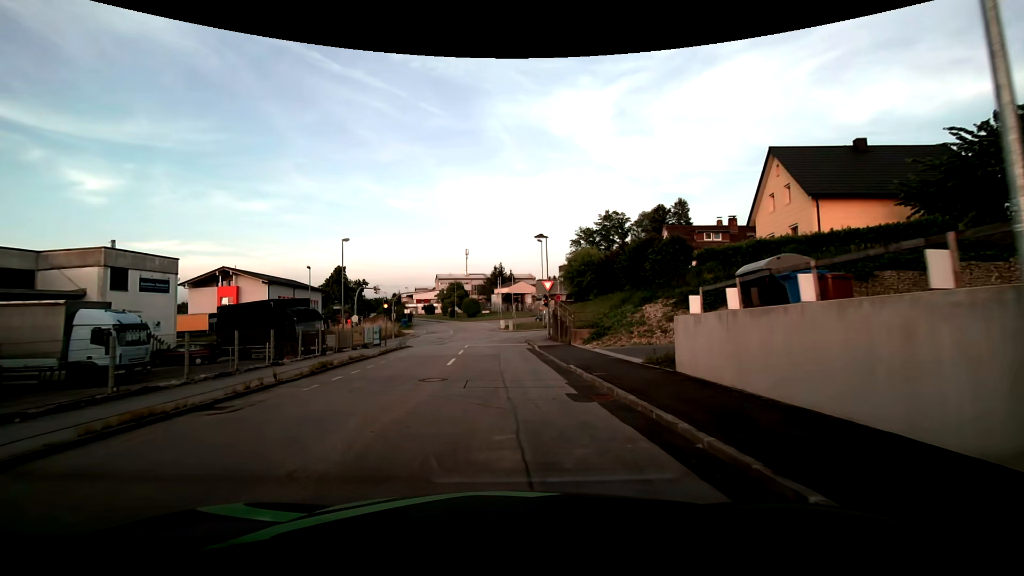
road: residential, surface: asphalt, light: Day
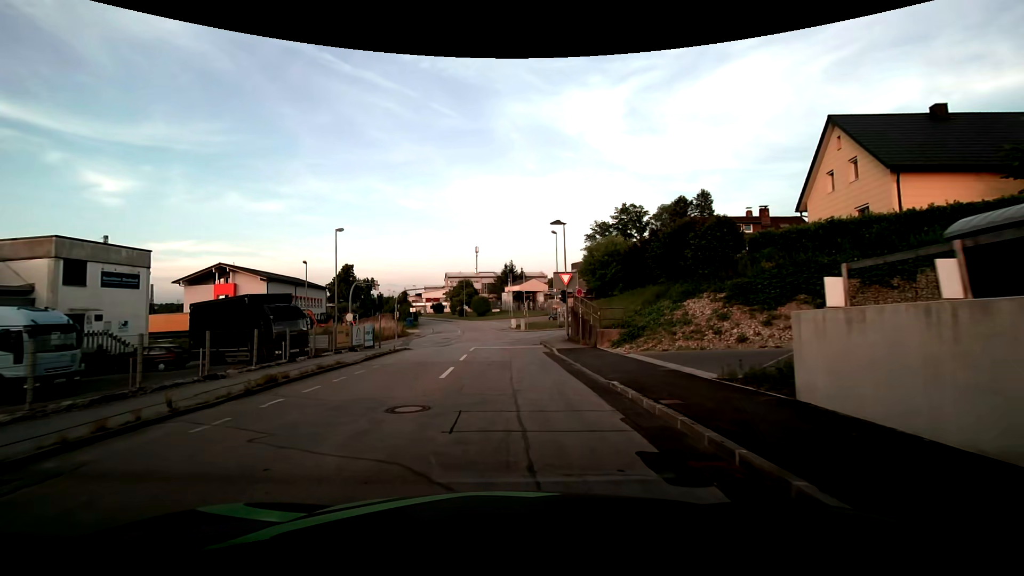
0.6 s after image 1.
(-0.1, +4.7) m; -1°
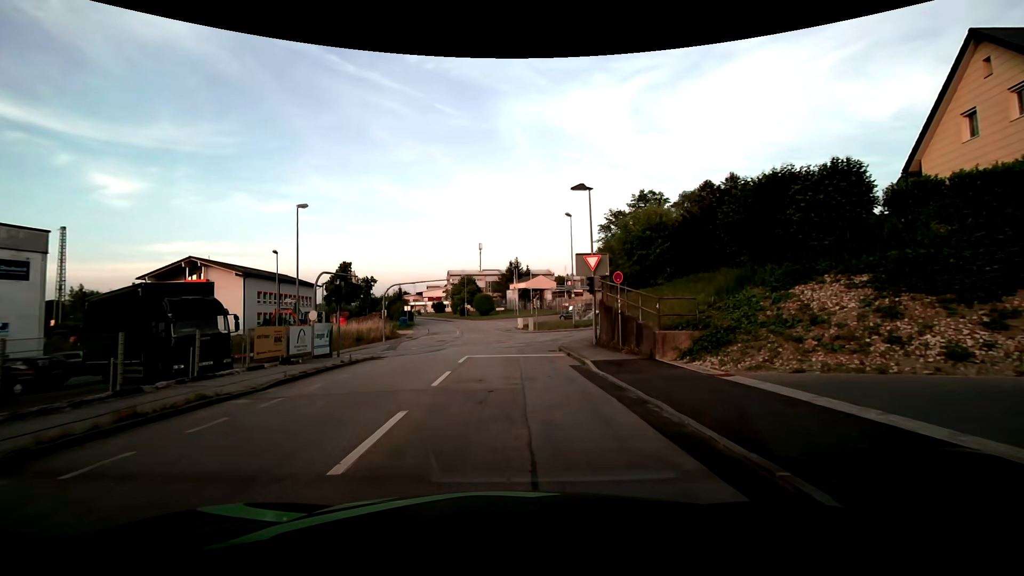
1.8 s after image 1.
(-0.1, +8.2) m; 0°
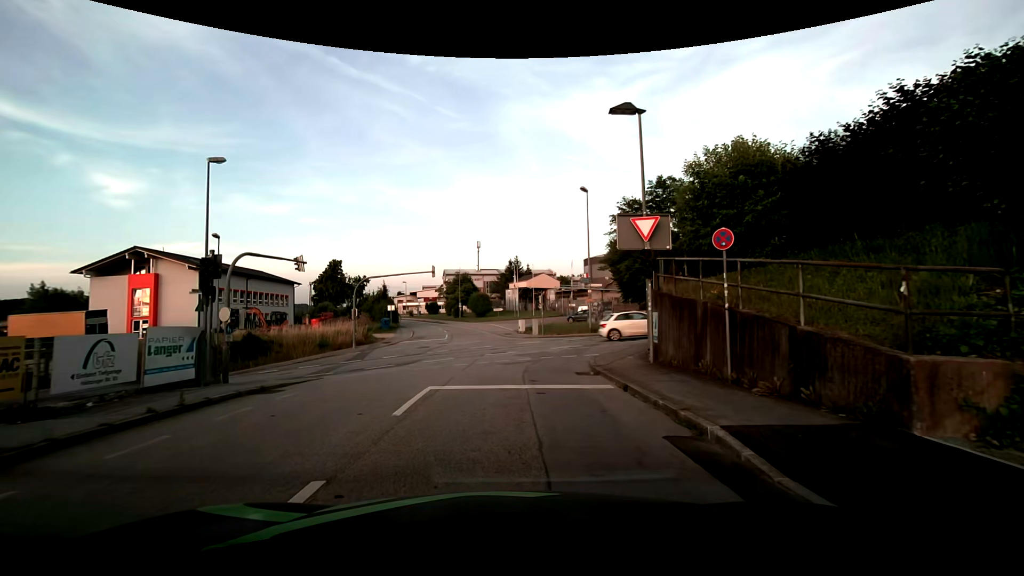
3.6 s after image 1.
(-0.1, +9.2) m; -1°
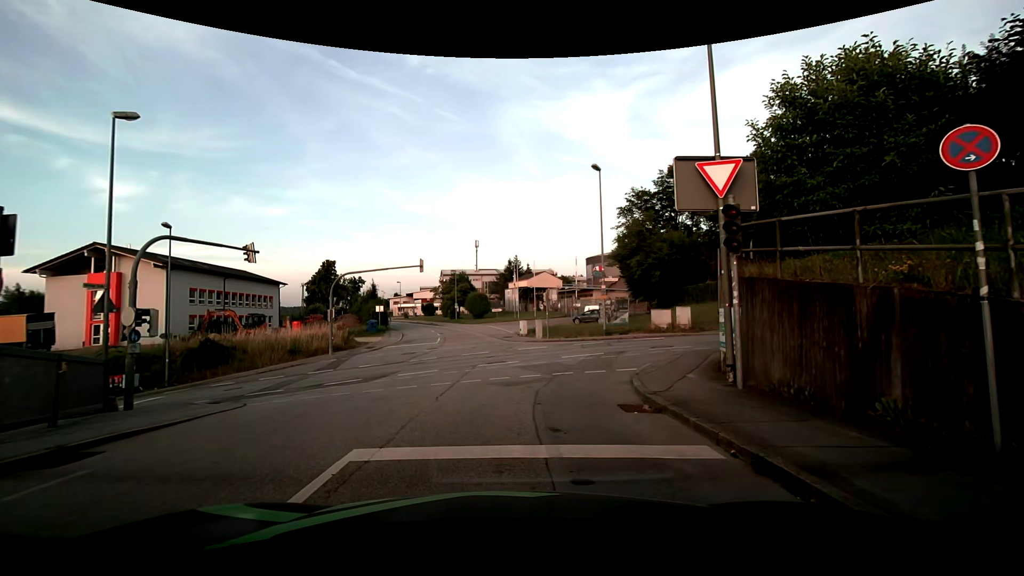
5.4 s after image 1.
(0.0, +5.1) m; -1°
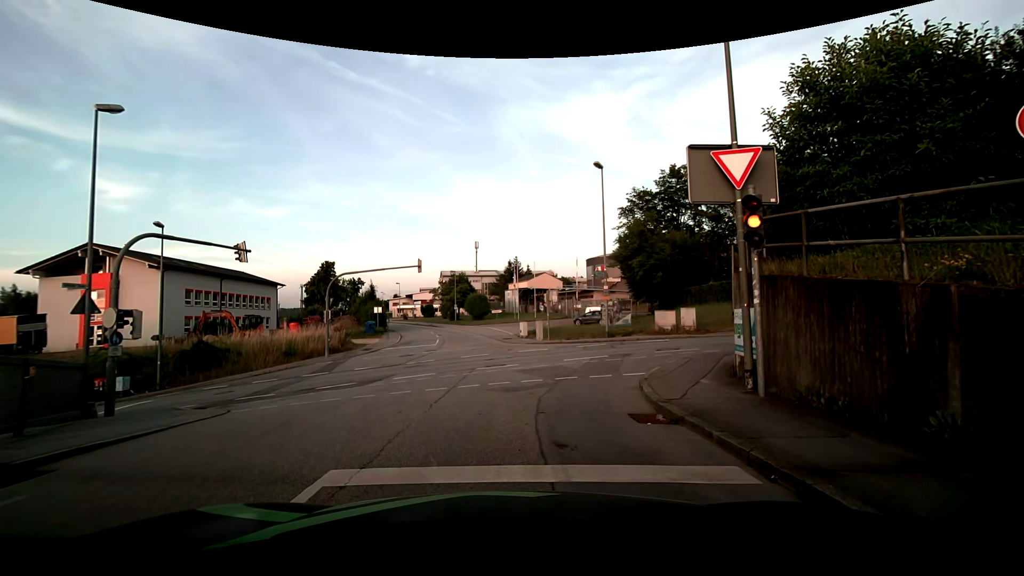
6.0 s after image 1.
(0.0, +0.7) m; 0°
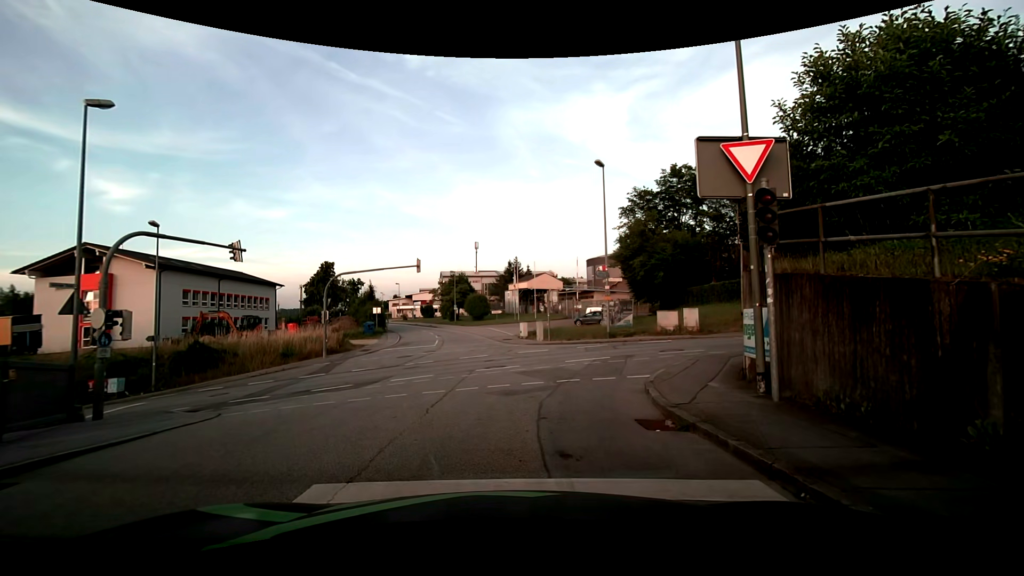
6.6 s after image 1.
(0.0, +0.4) m; 0°
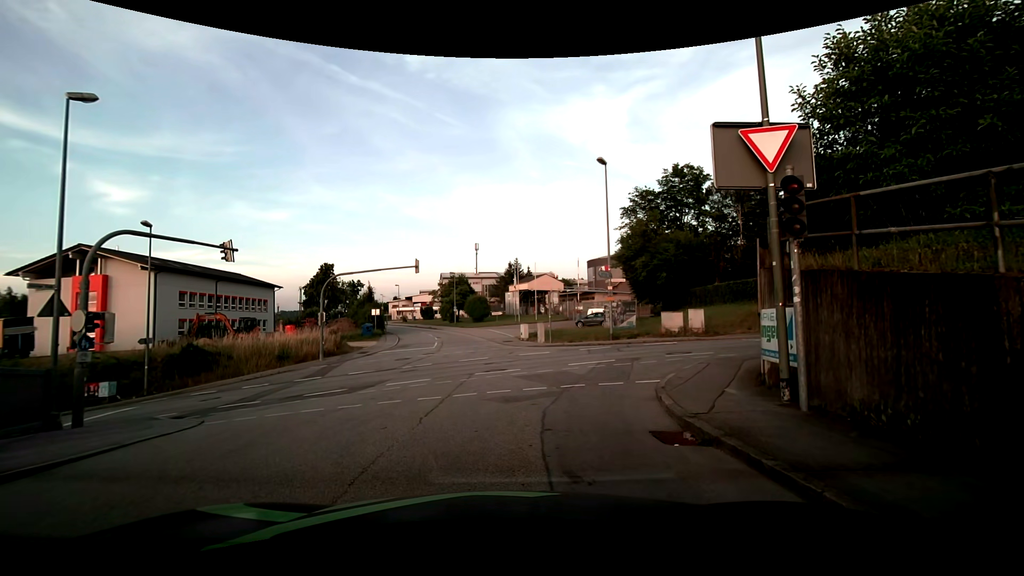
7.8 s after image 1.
(0.0, +0.7) m; 0°
